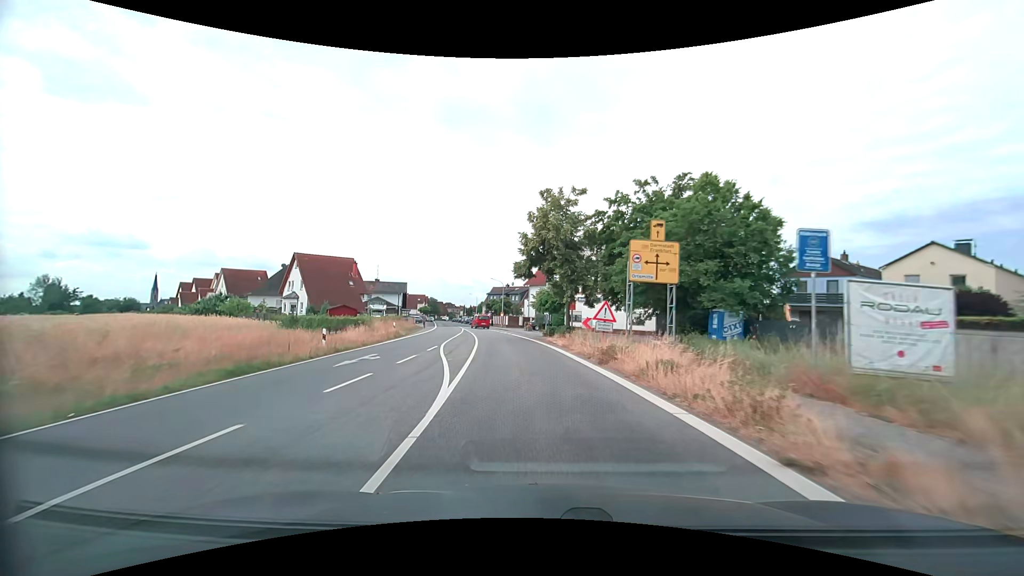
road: secondary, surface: asphalt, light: Day
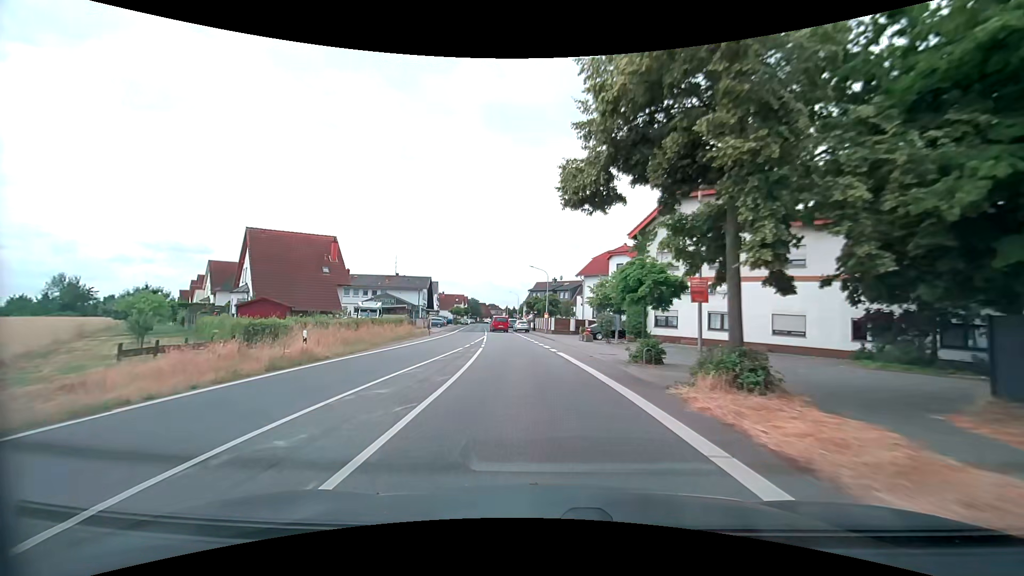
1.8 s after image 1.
(-1.0, +21.8) m; -6°
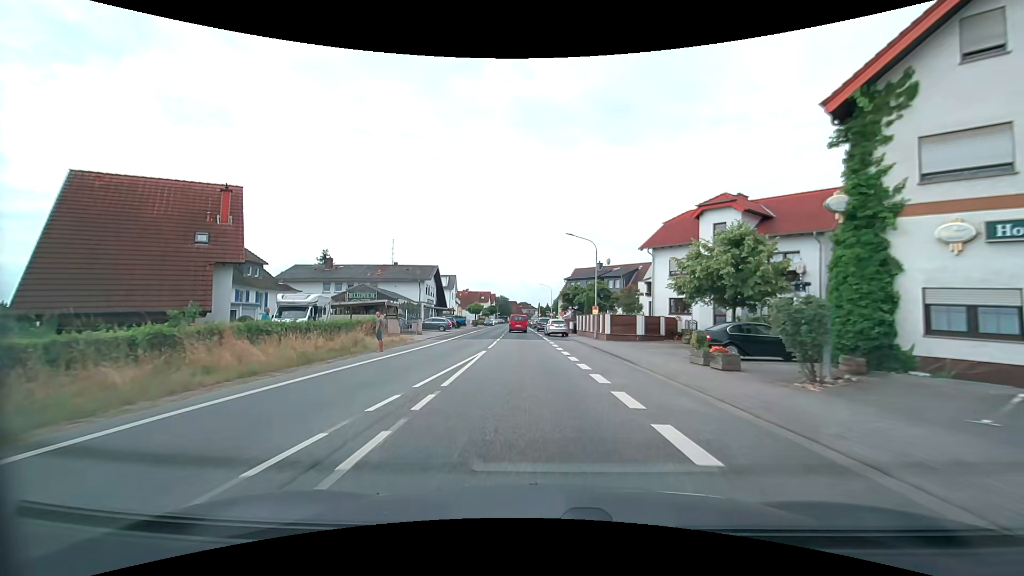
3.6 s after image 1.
(-0.7, +21.1) m; -4°
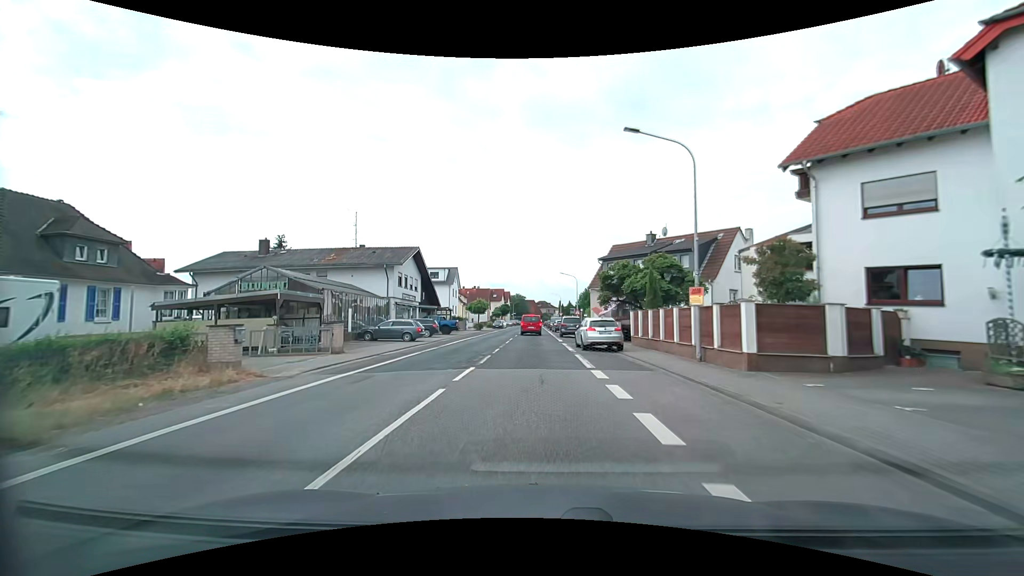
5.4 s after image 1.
(-0.4, +20.5) m; -2°
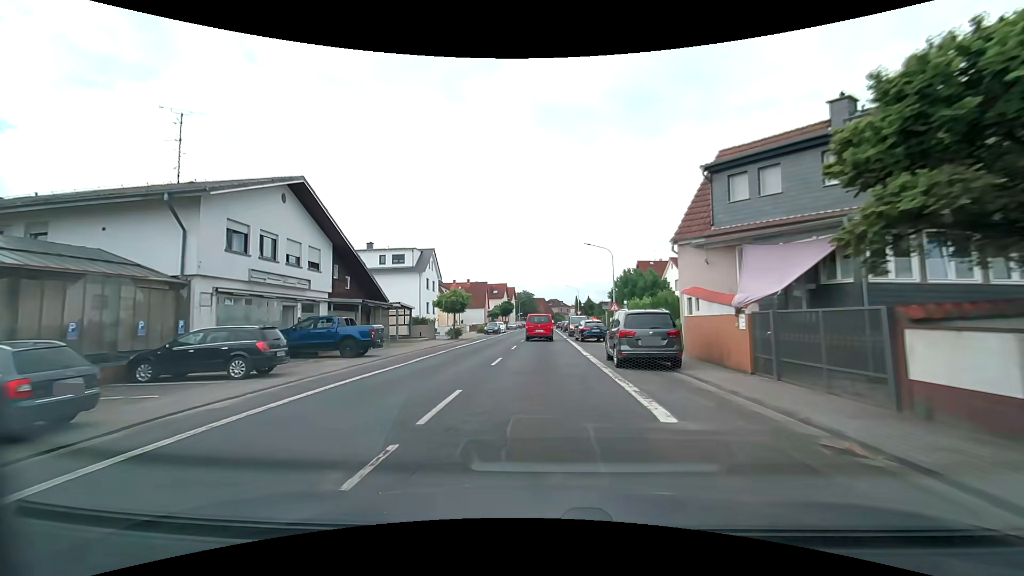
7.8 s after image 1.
(-0.5, +26.4) m; -2°
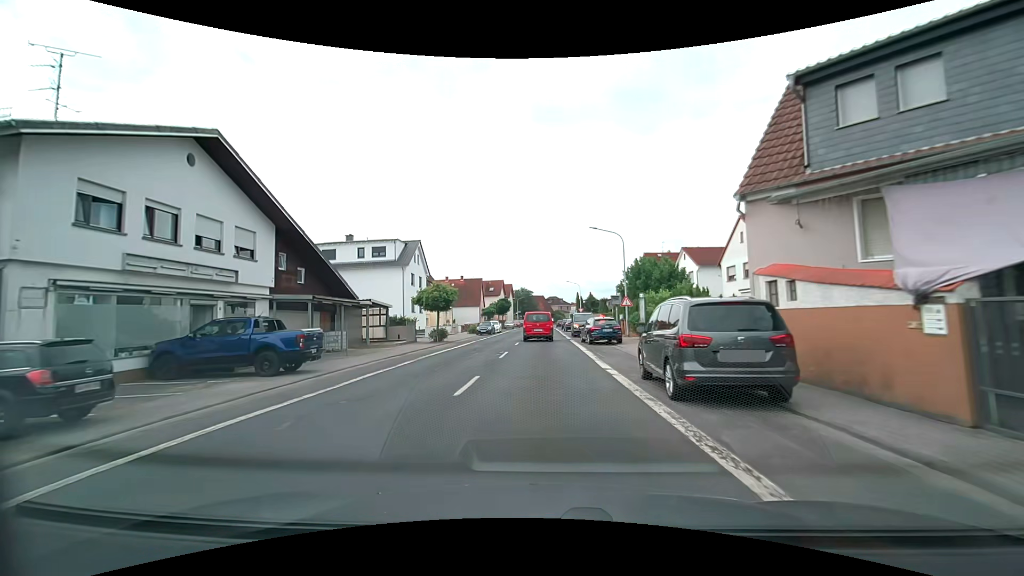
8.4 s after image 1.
(0.0, +6.4) m; 0°
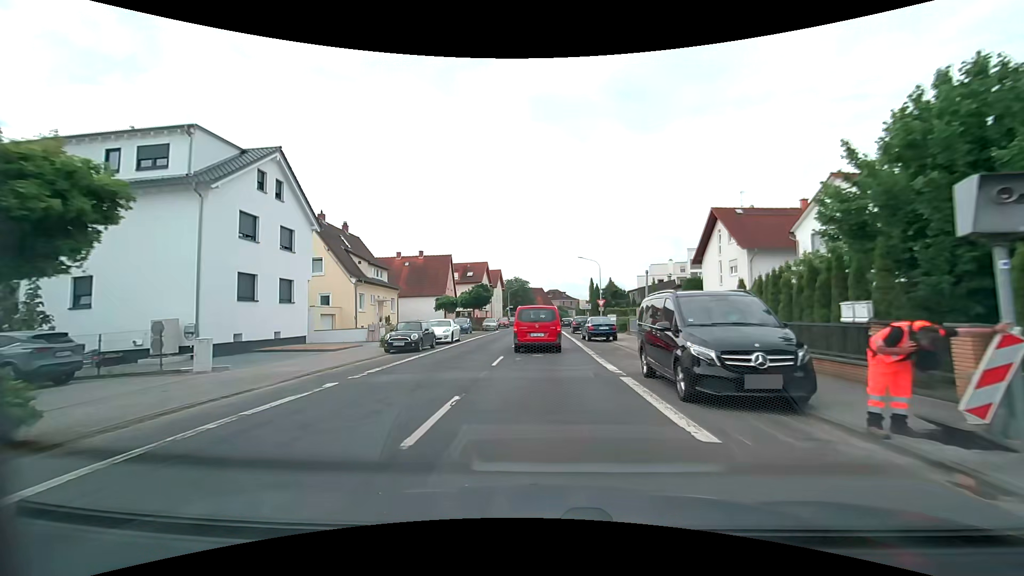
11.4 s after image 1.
(-0.1, +30.2) m; 0°
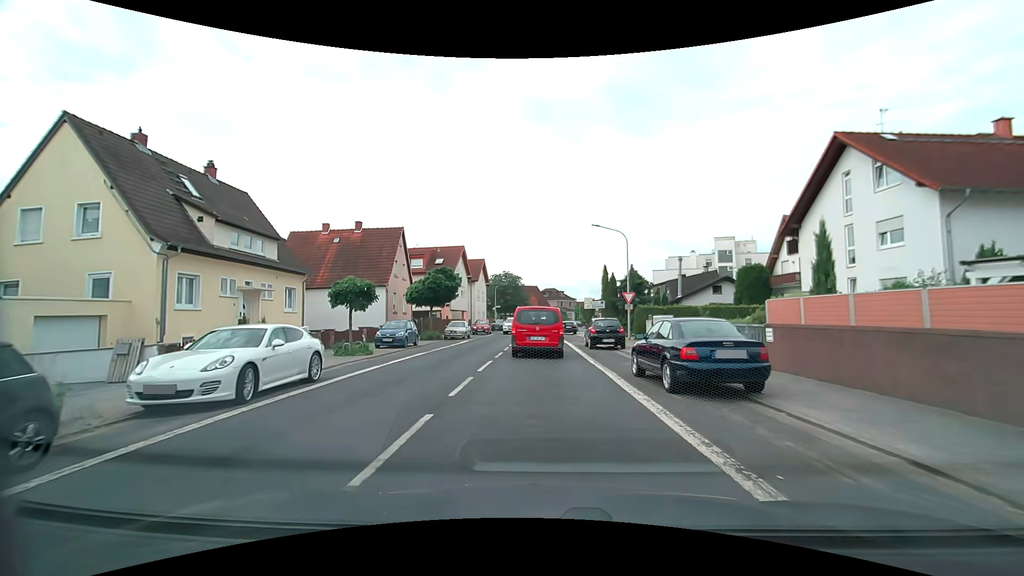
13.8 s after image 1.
(+0.2, +19.5) m; +1°
(0, +10) (0, +20) (0, +30) (-1, +40) (-1, +50) (-1, +60) (0, +70) (0, +80) (+2, +90) (+6, +99) m
